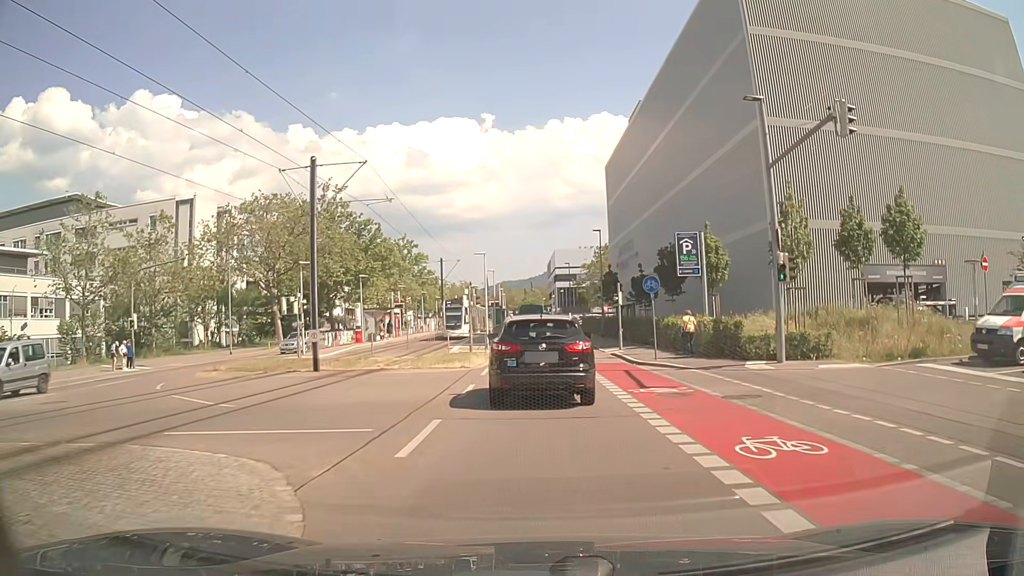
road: secondary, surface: asphalt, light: Day
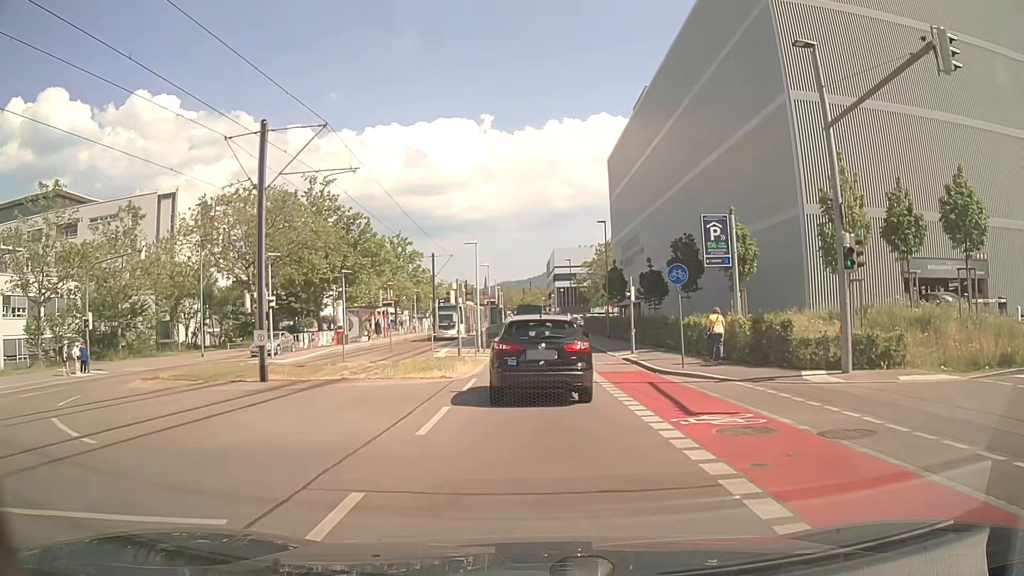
(0.0, +4.6) m; +1°
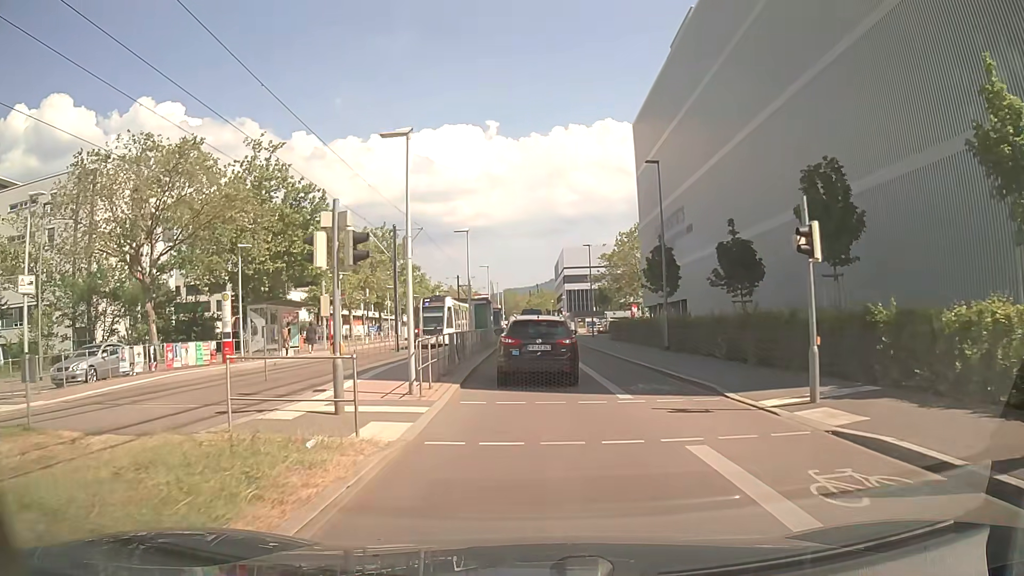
(-0.2, +18.8) m; -1°
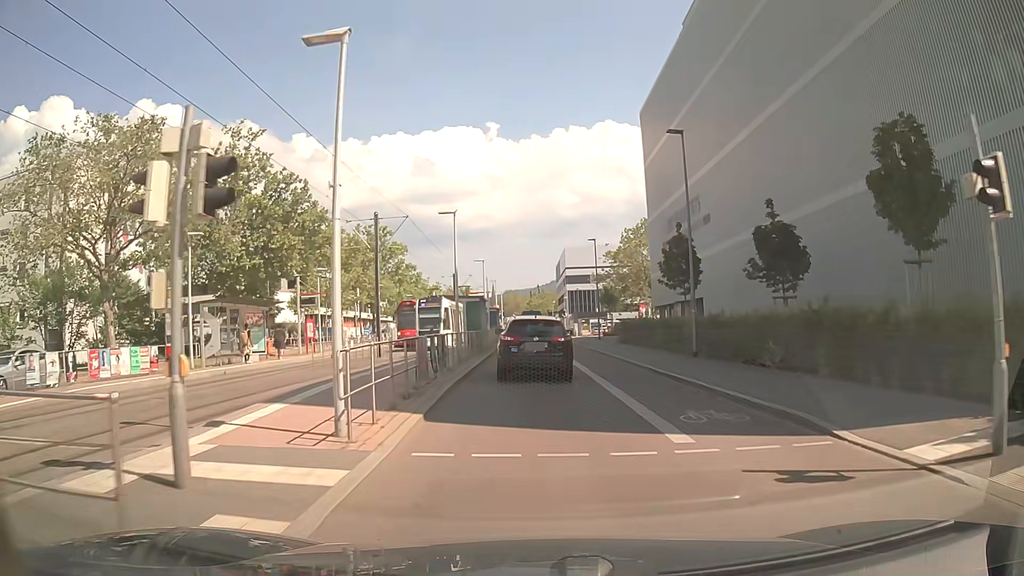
(0.0, +4.9) m; 0°
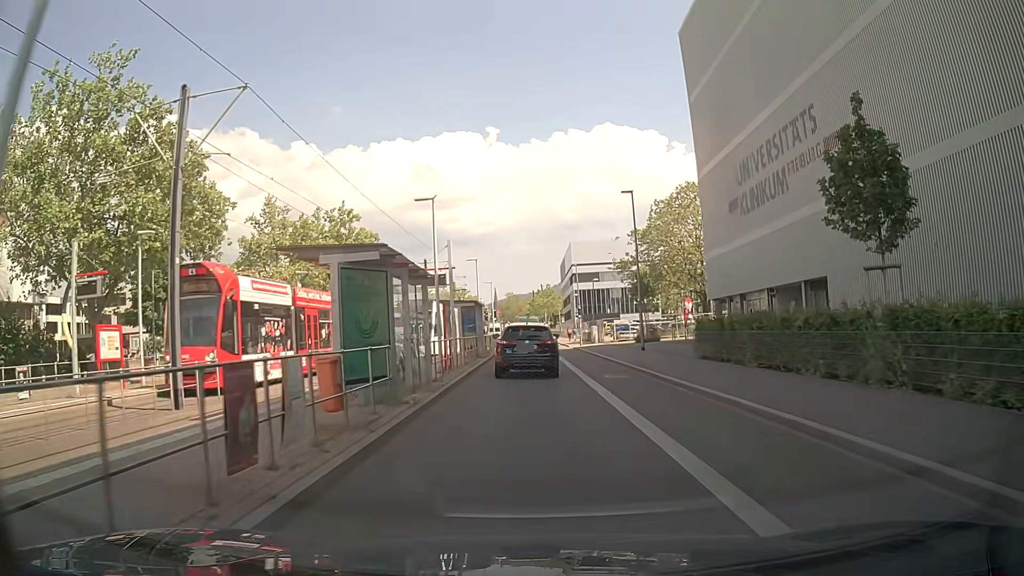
(-0.1, +20.7) m; -1°
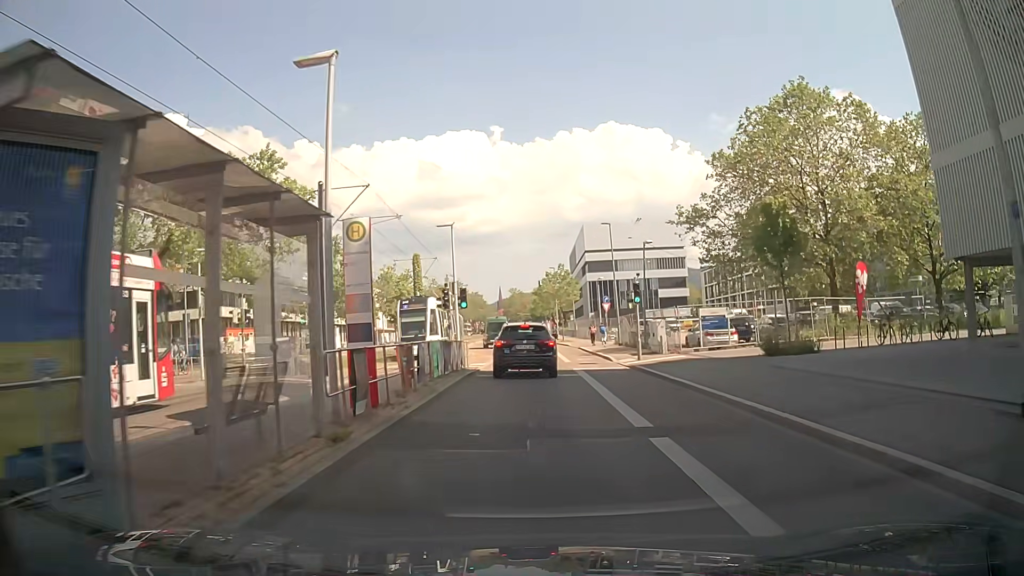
(+0.1, +27.9) m; 0°
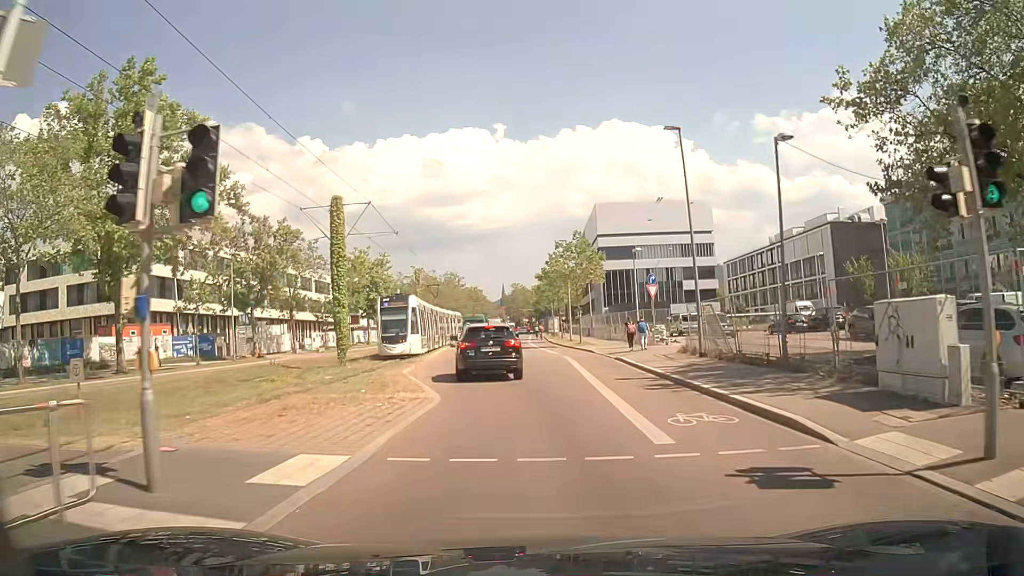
(-0.1, +21.4) m; 0°
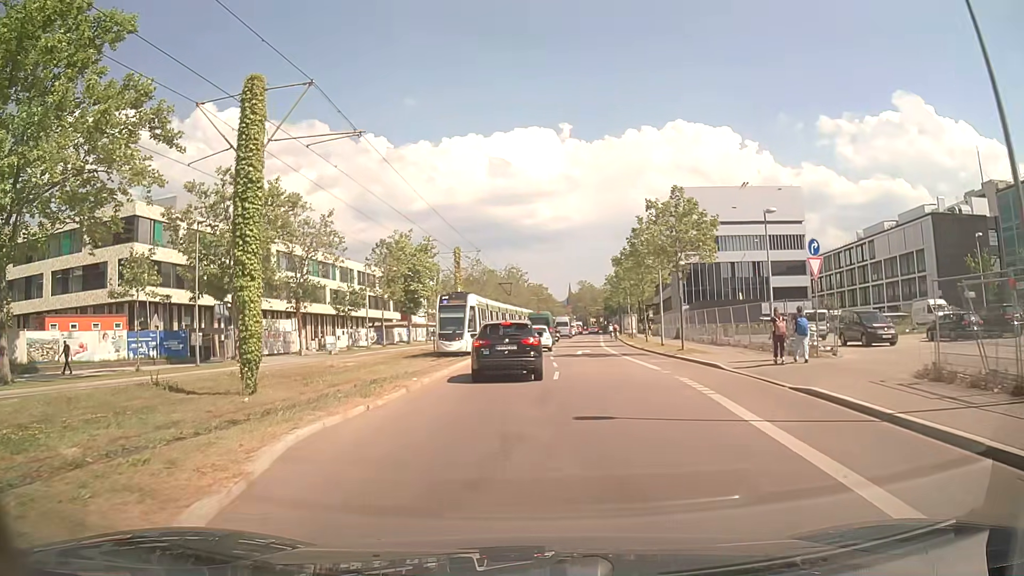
(-0.5, +14.8) m; -6°
